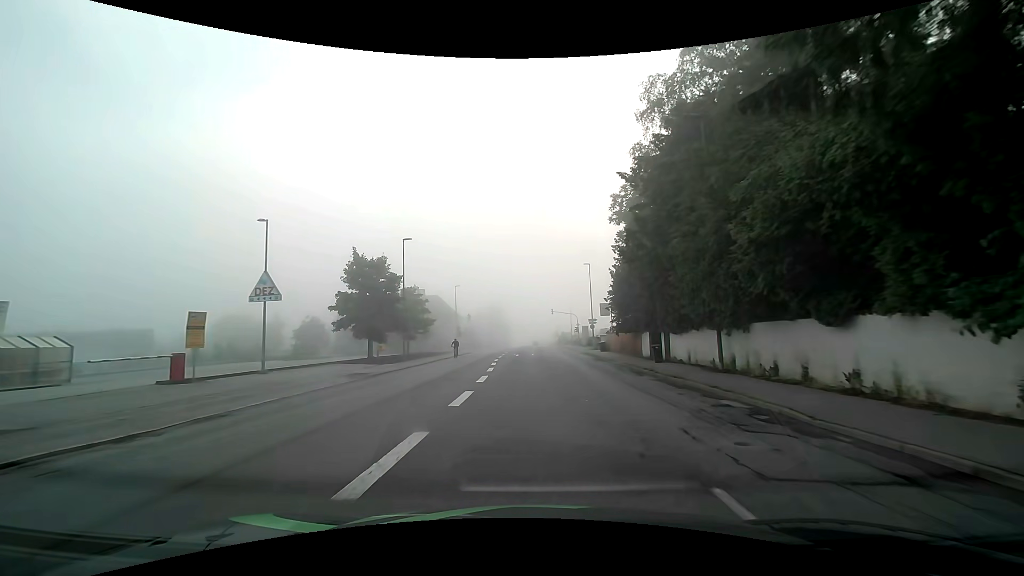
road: tertiary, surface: asphalt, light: Day
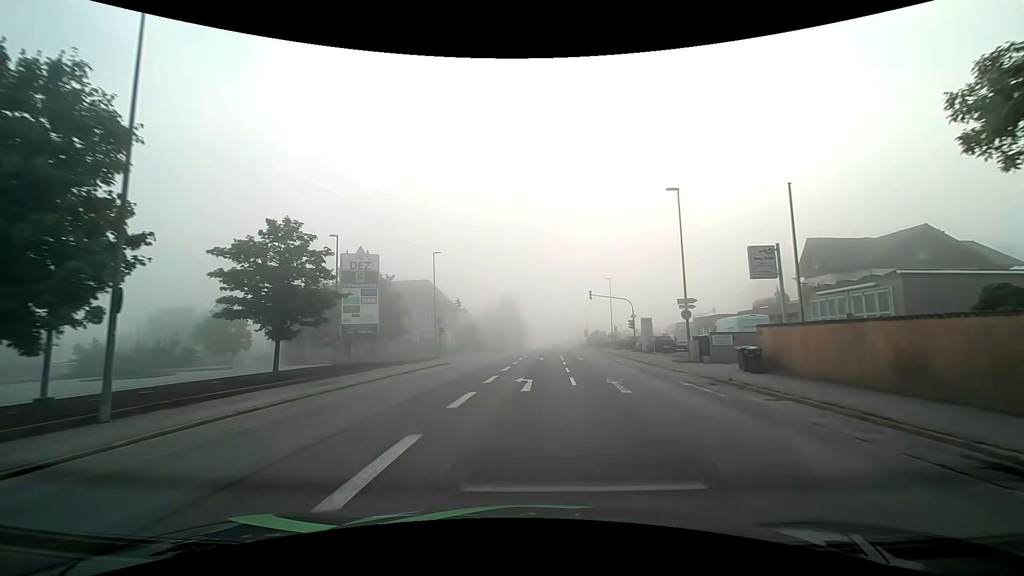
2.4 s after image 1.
(-0.5, +30.3) m; -2°
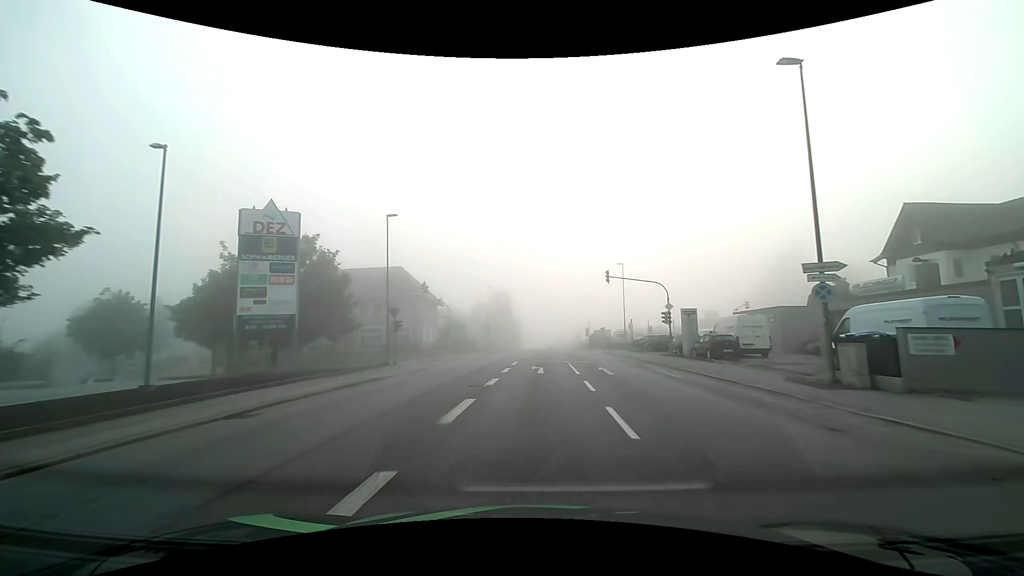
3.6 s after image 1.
(+0.1, +14.0) m; +1°
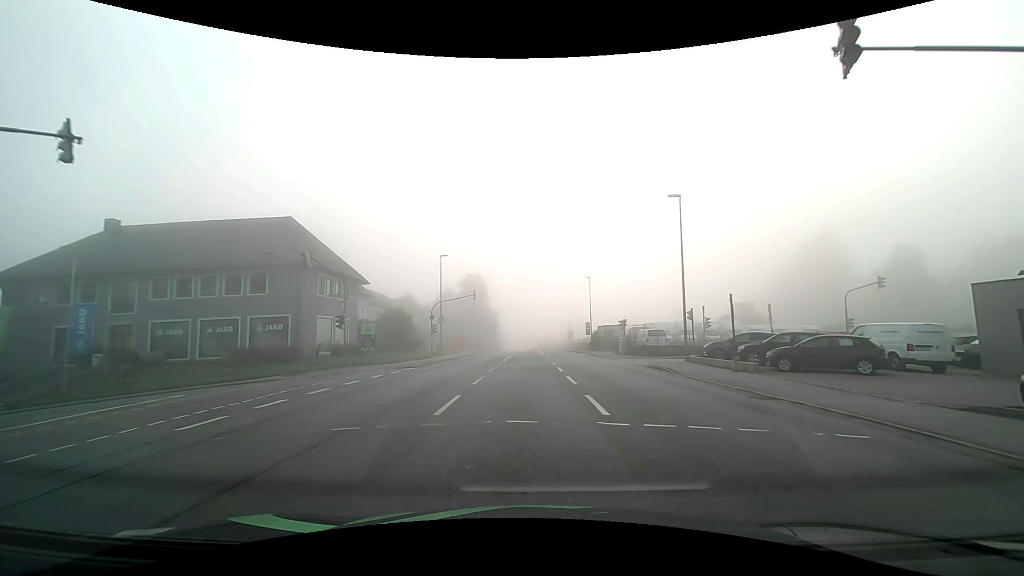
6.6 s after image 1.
(+0.6, +28.1) m; +2°
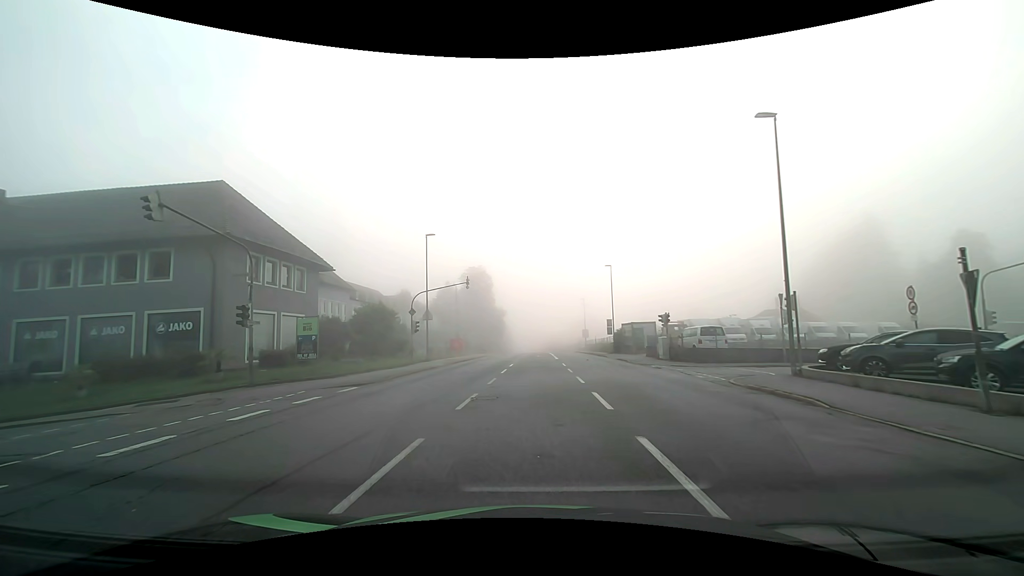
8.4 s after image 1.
(-0.1, +10.8) m; -2°
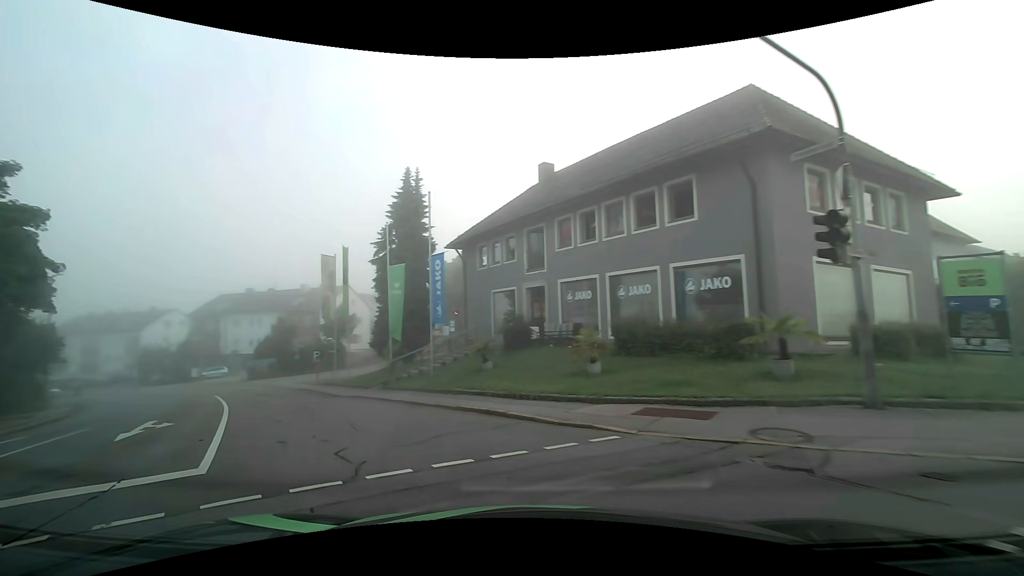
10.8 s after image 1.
(-5.3, +11.1) m; -57°
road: residential
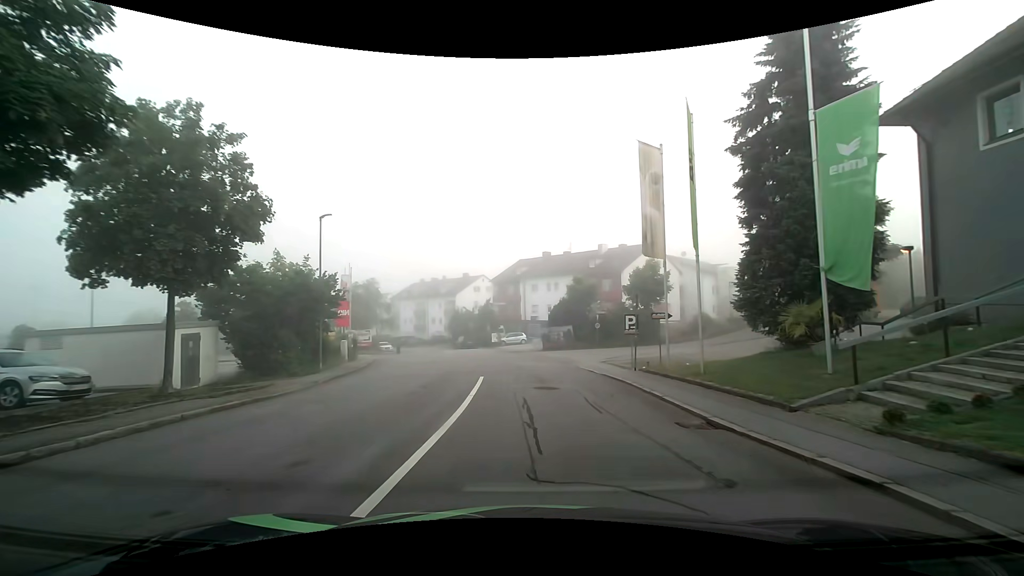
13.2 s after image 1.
(-5.9, +14.1) m; -32°
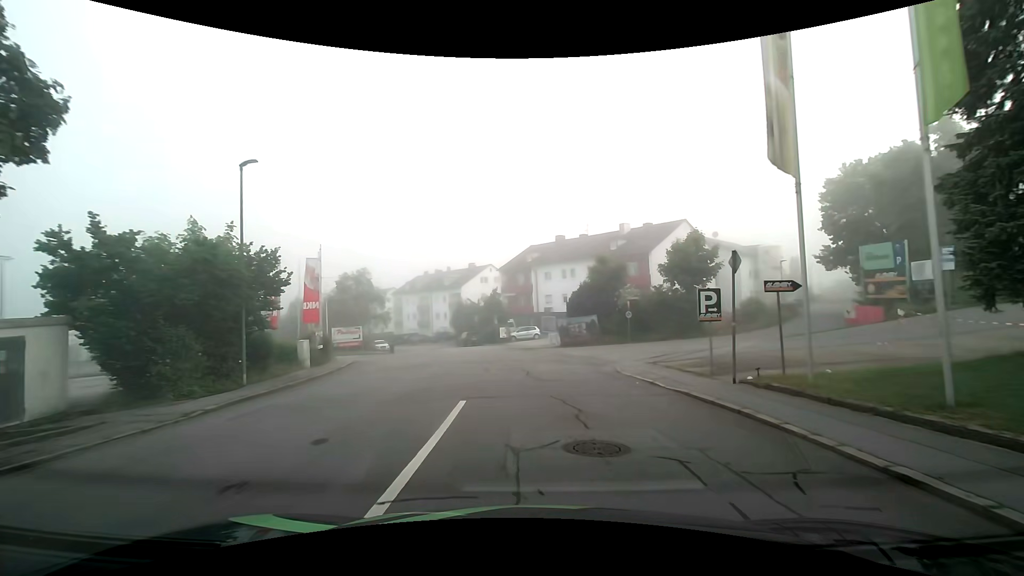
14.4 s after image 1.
(-0.2, +8.1) m; -2°
